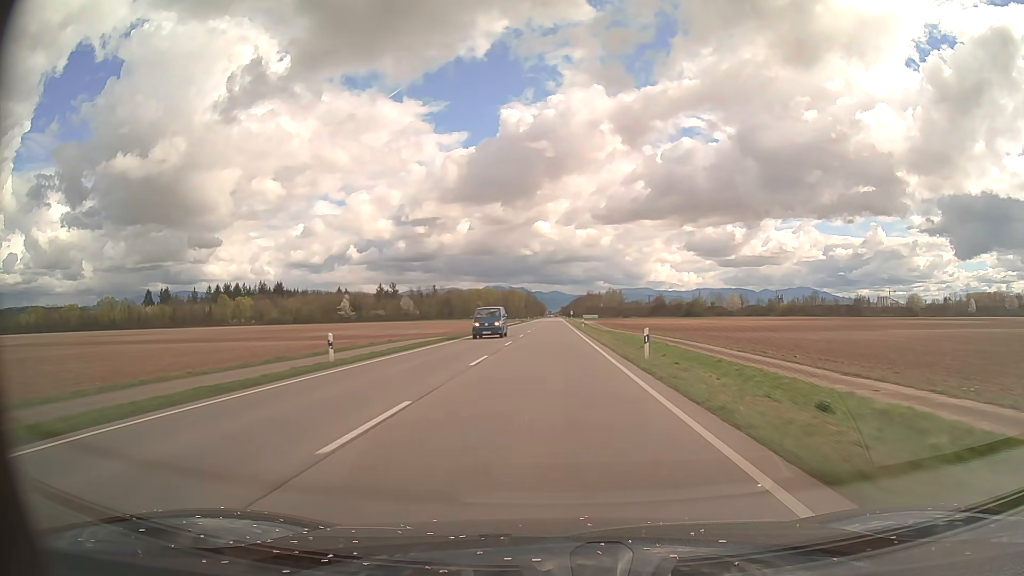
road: primary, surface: asphalt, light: Day
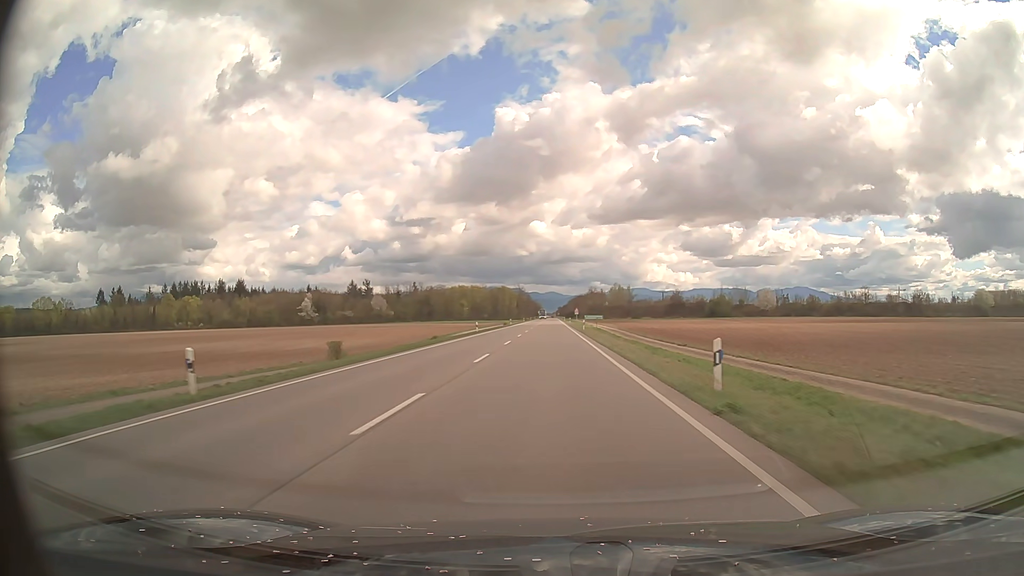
(+0.1, +59.1) m; 0°
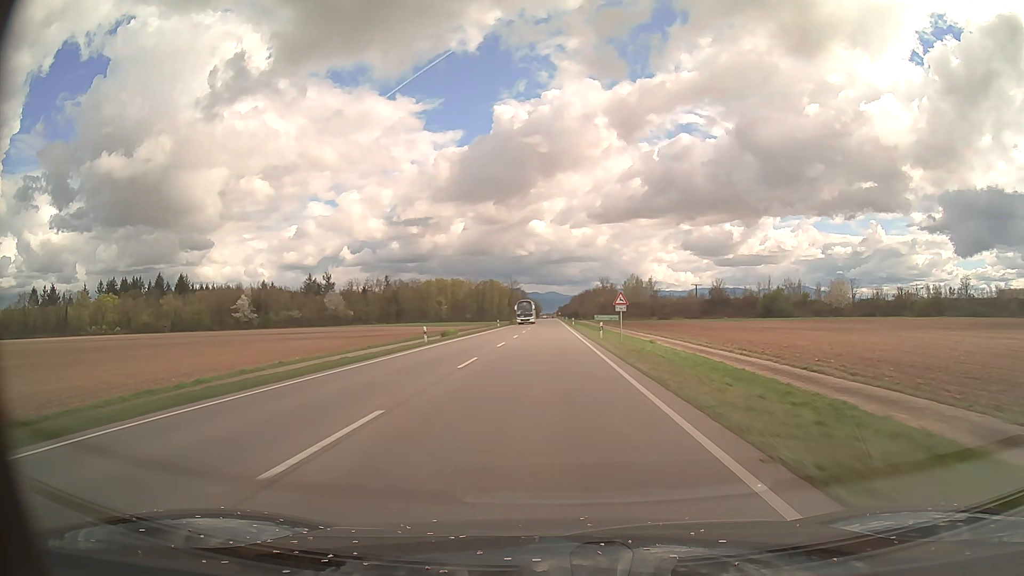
(0.0, +74.5) m; 0°
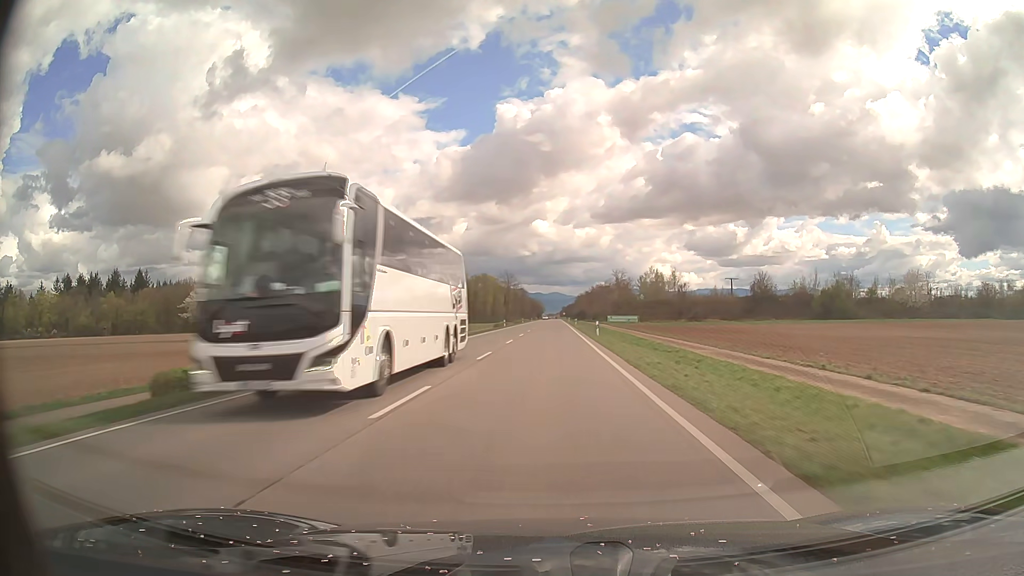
(0.0, +44.9) m; 0°
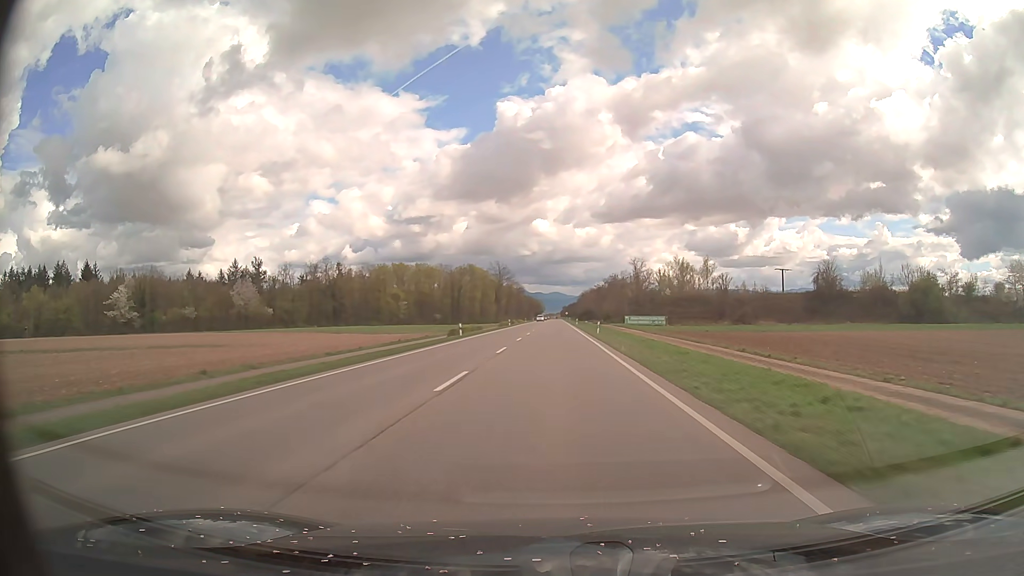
(-0.1, +44.9) m; 0°
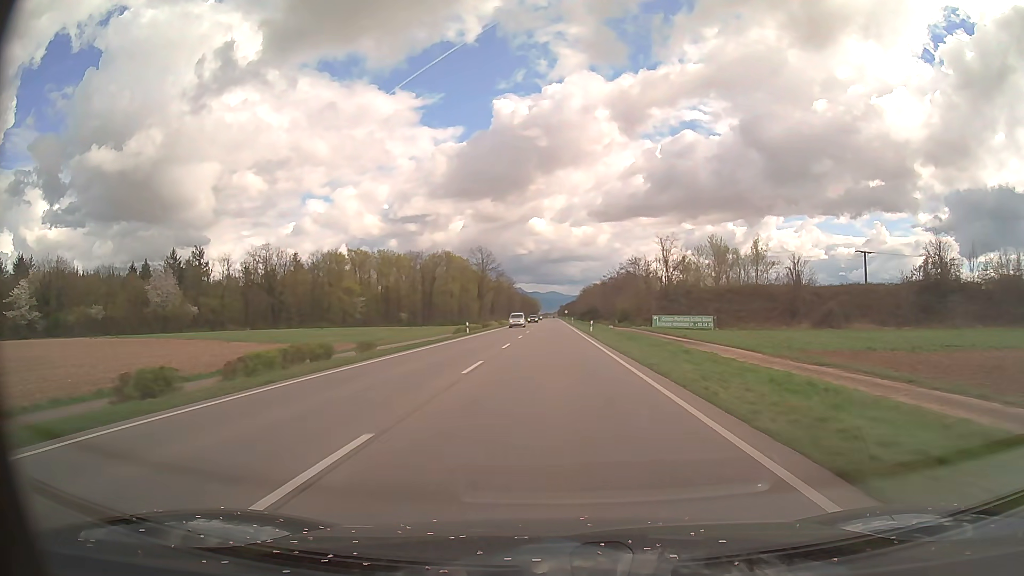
(+0.1, +44.9) m; 0°
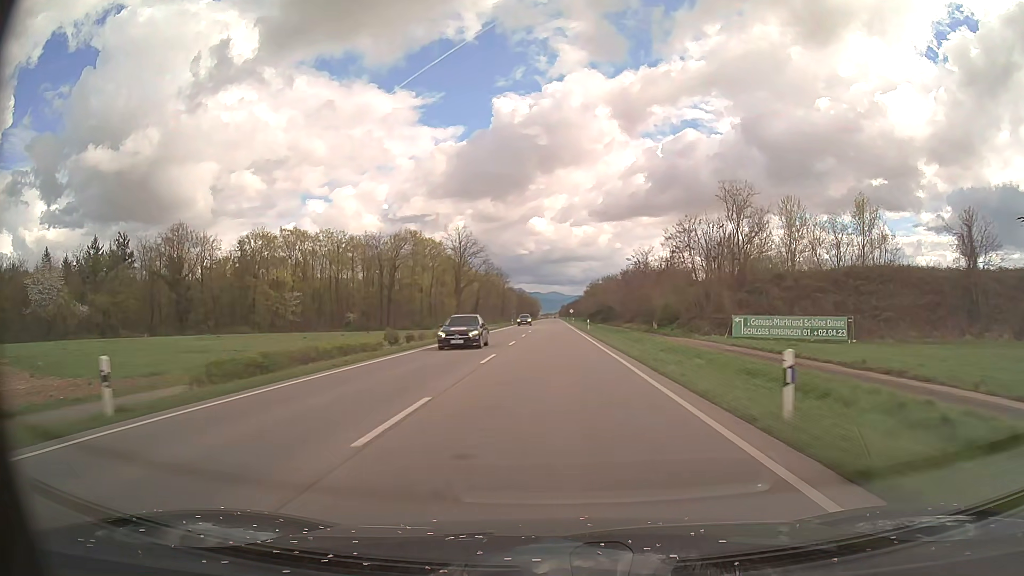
(0.0, +45.0) m; 0°
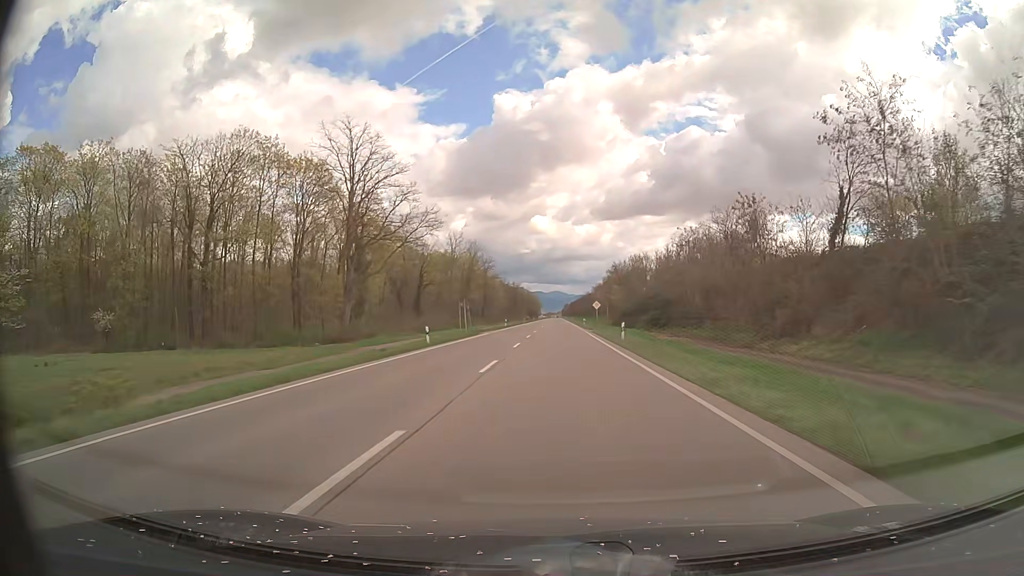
(-0.2, +75.1) m; 0°
(0, +10) (0, +20) (0, +30) (0, +40) (0, +50) (0, +60) (0, +70) (+1, +80) (+1, +90) (+1, +100) m
